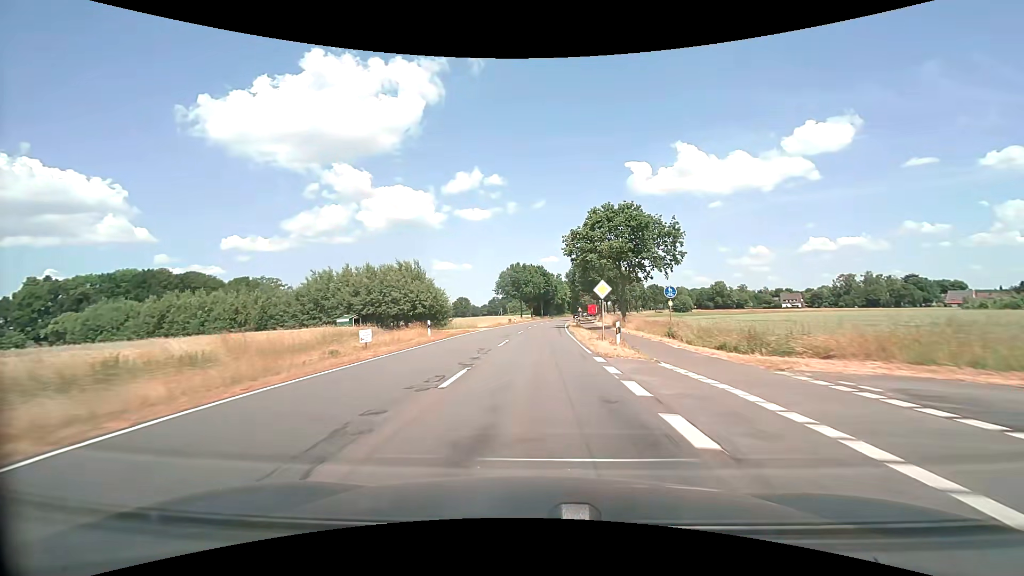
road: secondary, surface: asphalt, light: Day
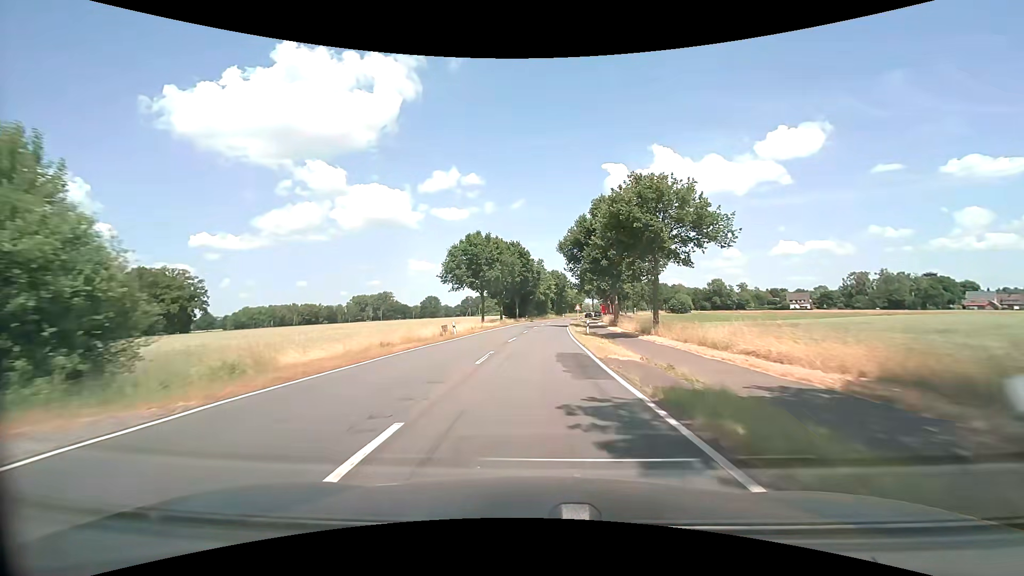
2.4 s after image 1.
(+1.1, +42.9) m; +3°
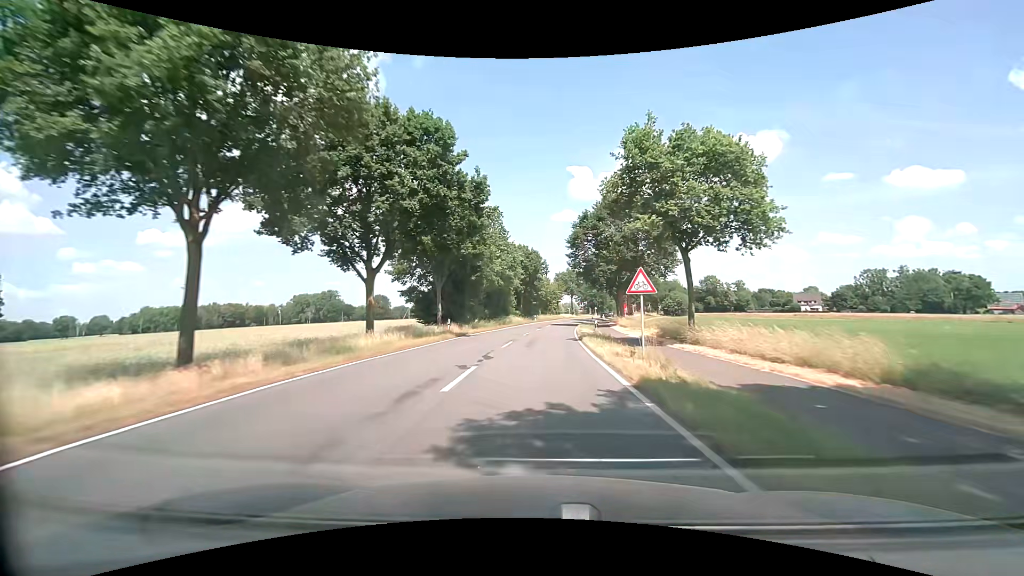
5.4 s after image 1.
(+2.0, +53.8) m; +4°
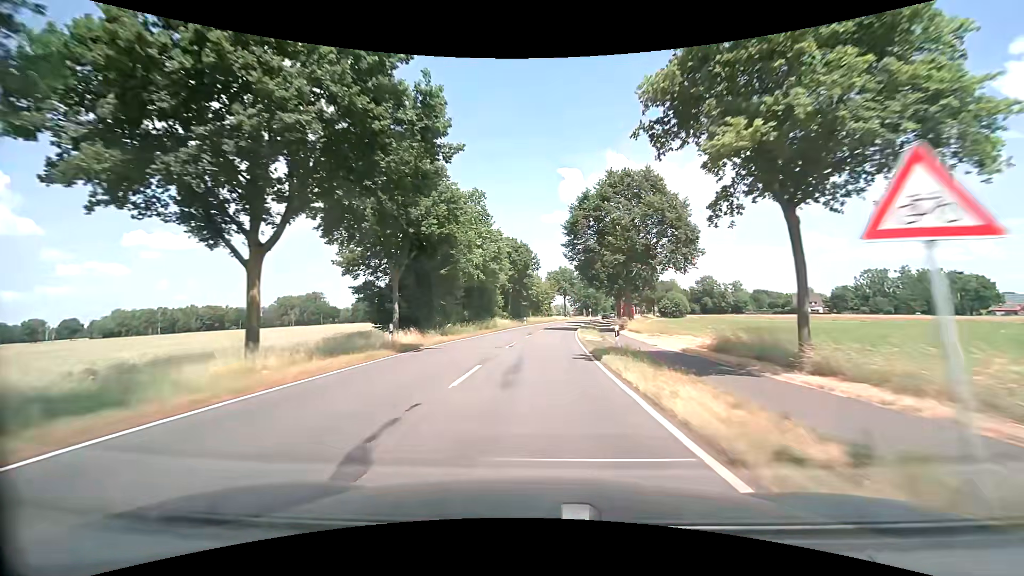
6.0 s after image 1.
(+0.1, +10.8) m; +2°
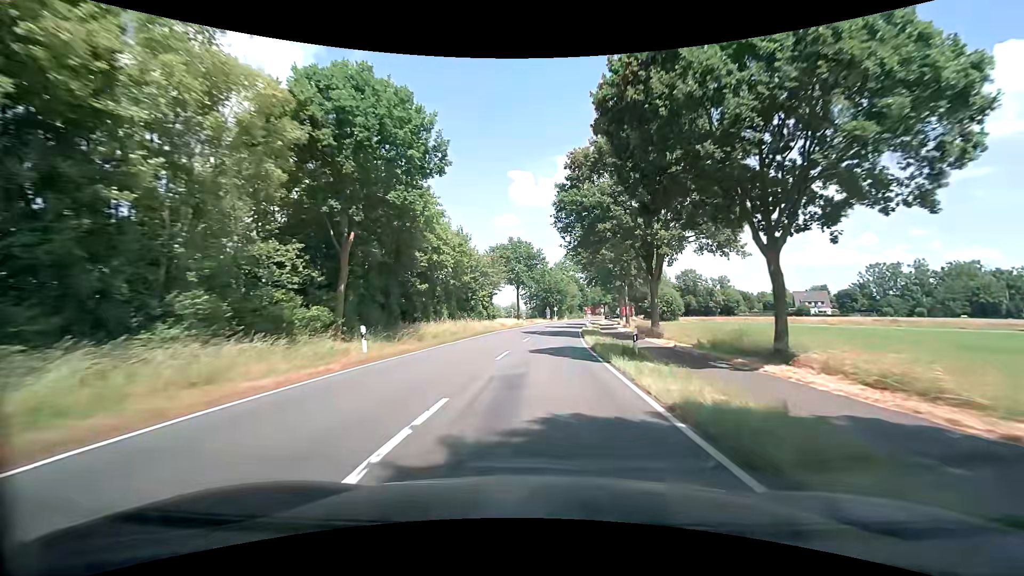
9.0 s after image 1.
(+2.2, +53.7) m; +6°
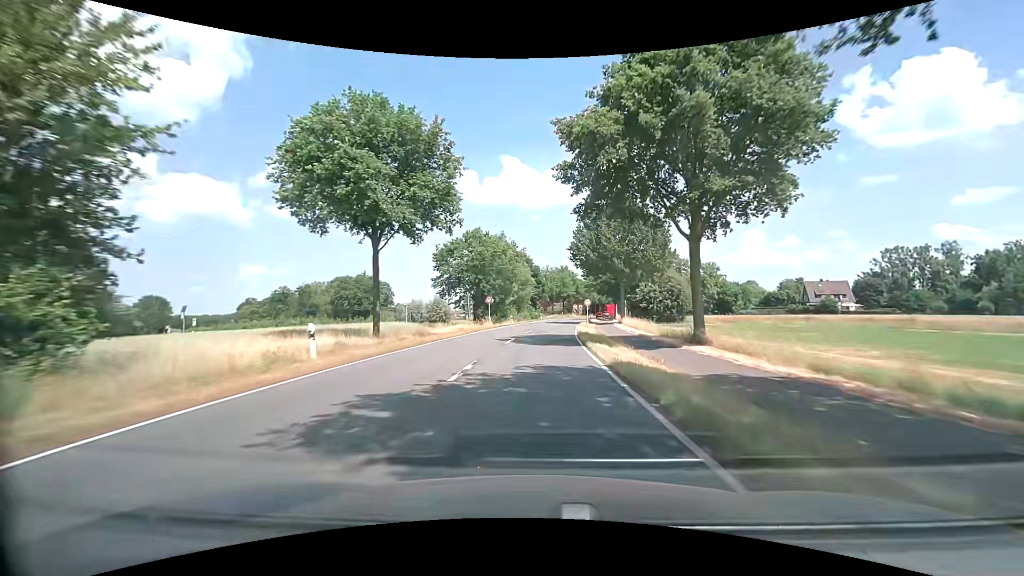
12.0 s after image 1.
(+2.8, +53.5) m; +6°
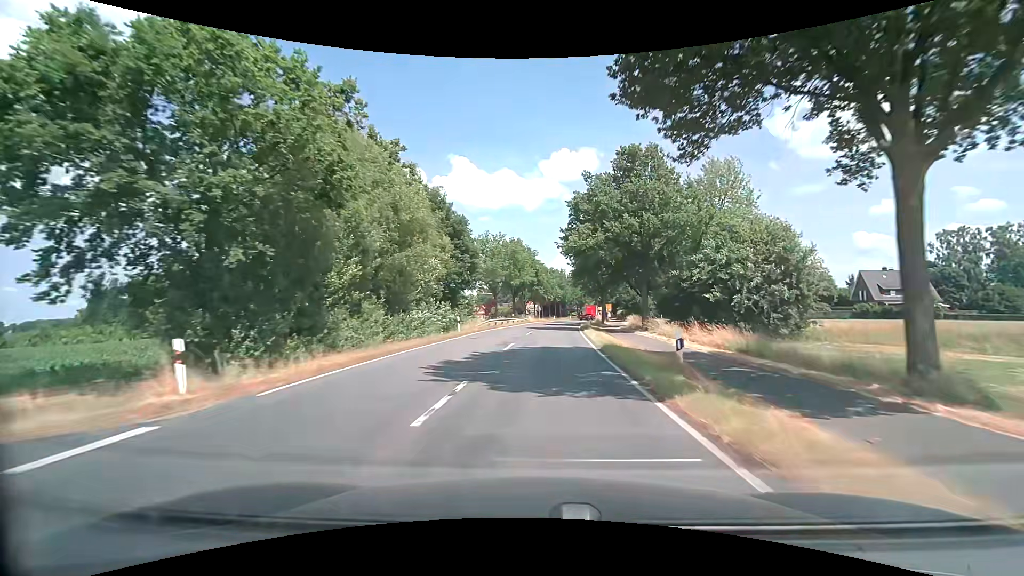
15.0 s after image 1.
(+2.7, +52.5) m; +6°
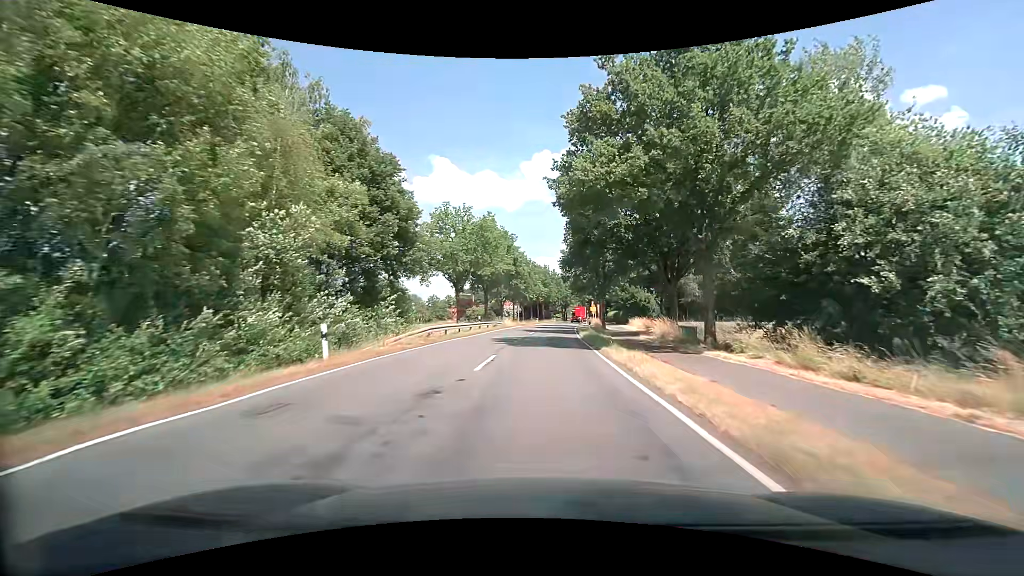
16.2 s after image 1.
(+0.4, +18.3) m; +2°
